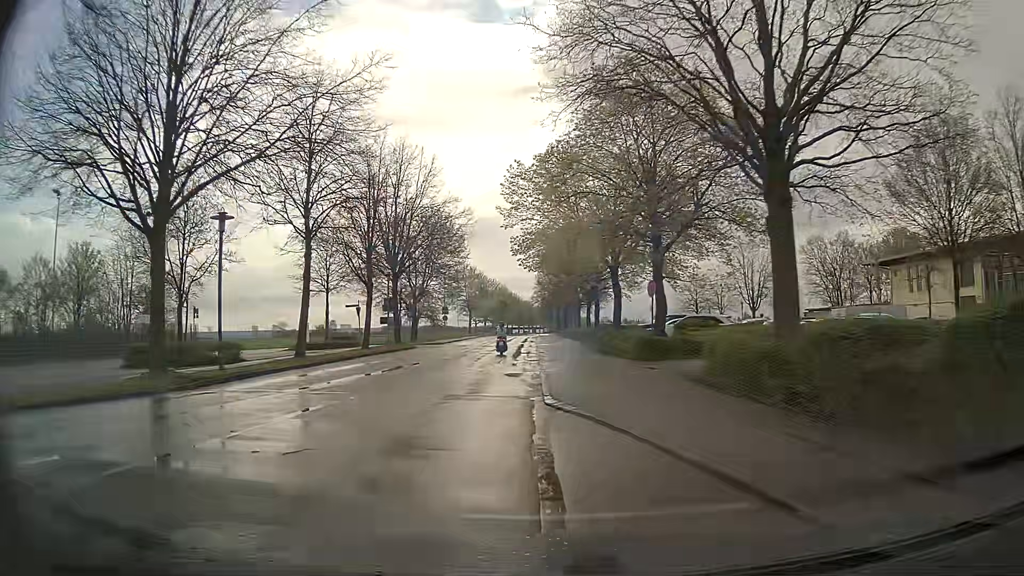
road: residential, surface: asphalt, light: Day
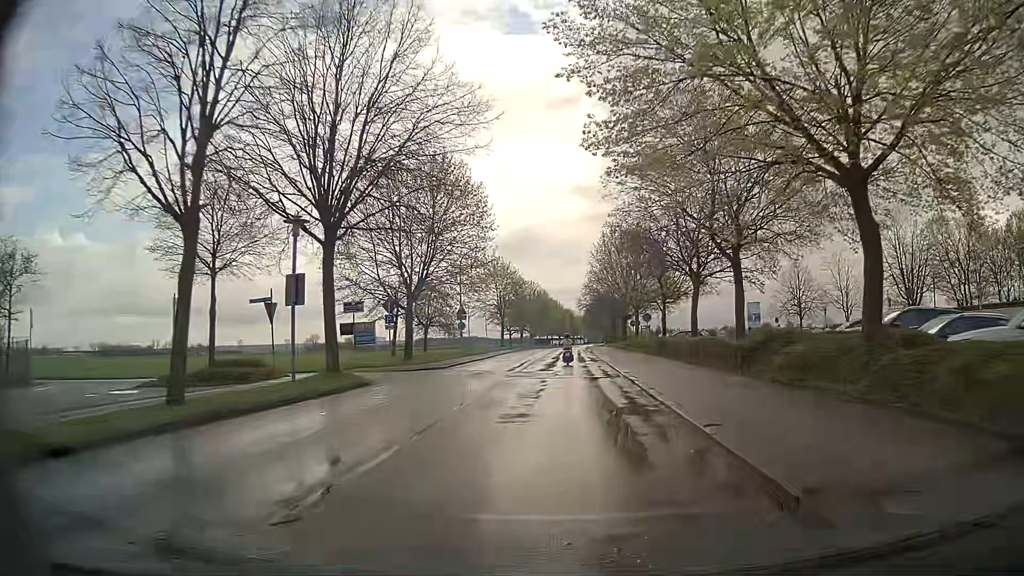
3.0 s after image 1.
(-2.1, +22.7) m; -4°
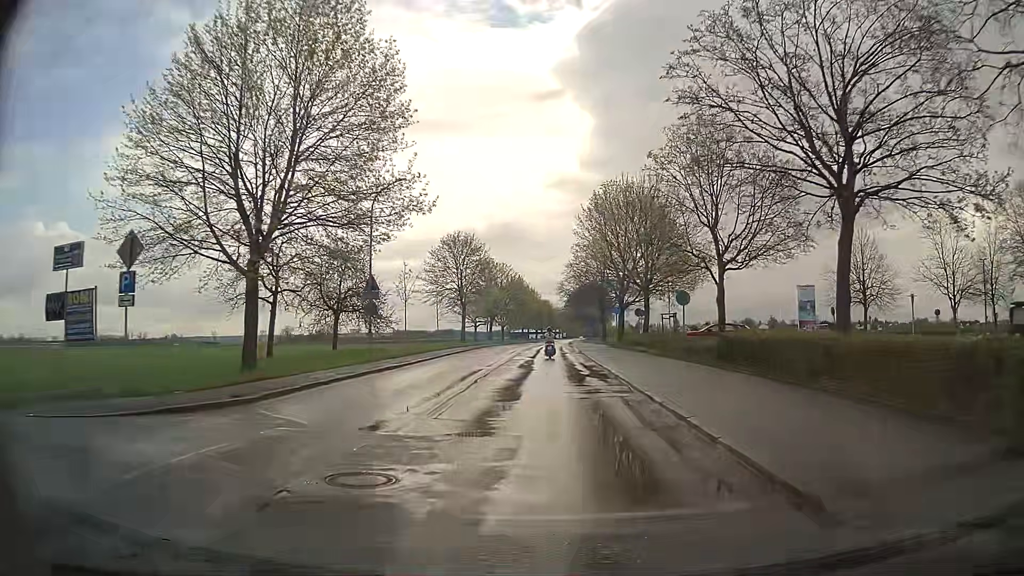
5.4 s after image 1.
(+0.6, +19.3) m; +1°
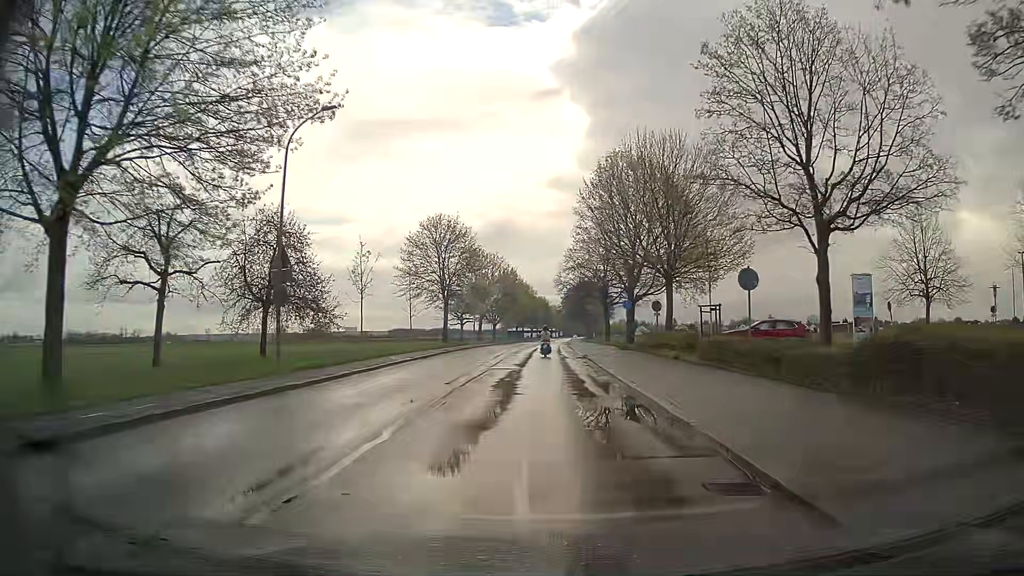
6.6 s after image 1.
(+0.3, +9.7) m; +1°
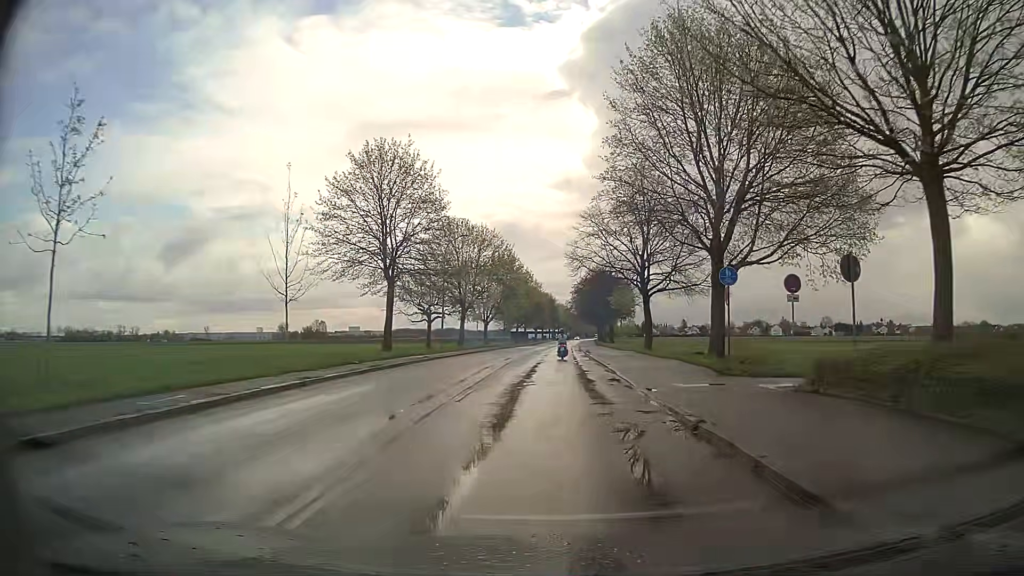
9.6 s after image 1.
(0.0, +24.3) m; 0°
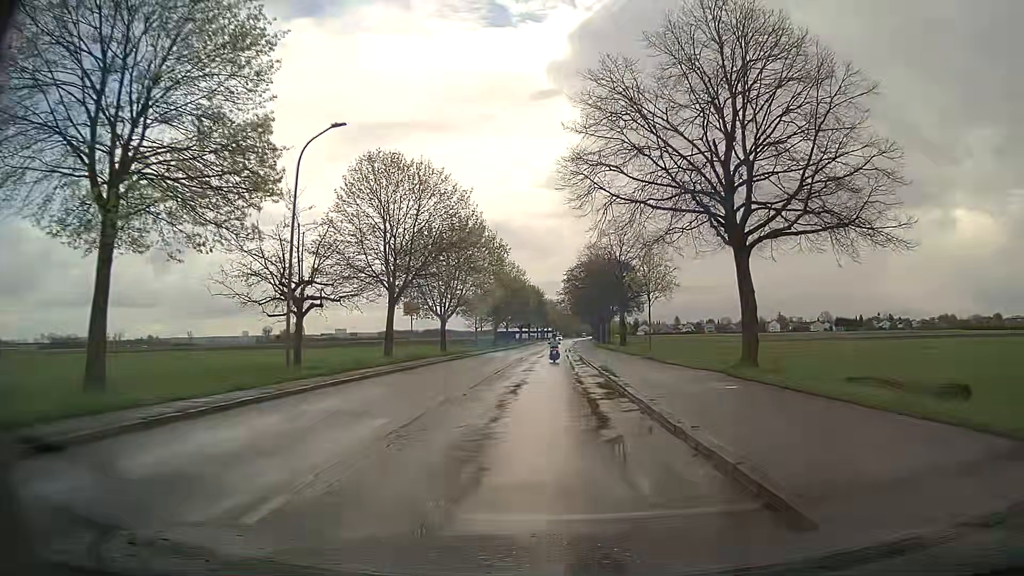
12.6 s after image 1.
(+0.3, +25.2) m; +1°
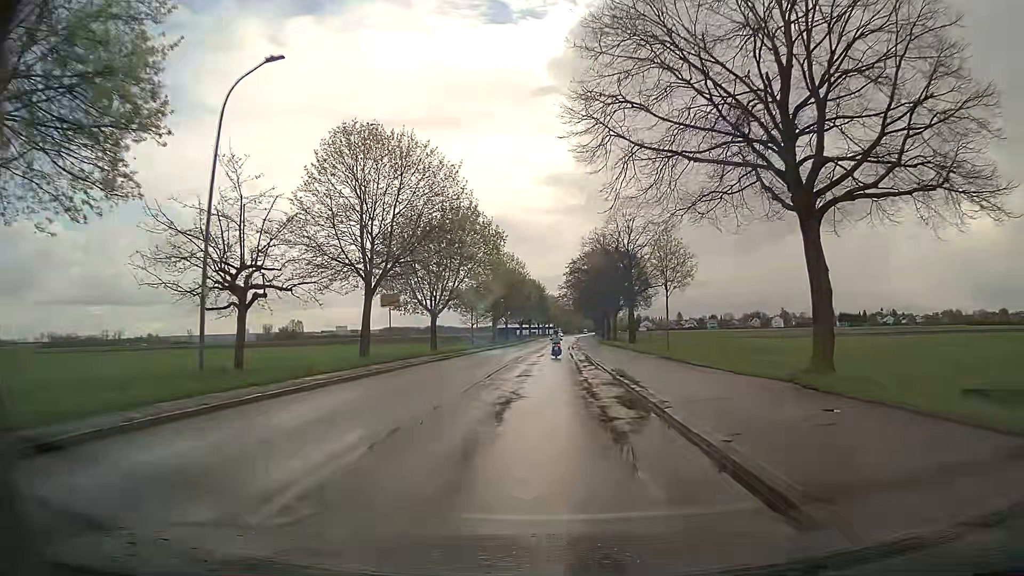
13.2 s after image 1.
(0.0, +5.5) m; -1°
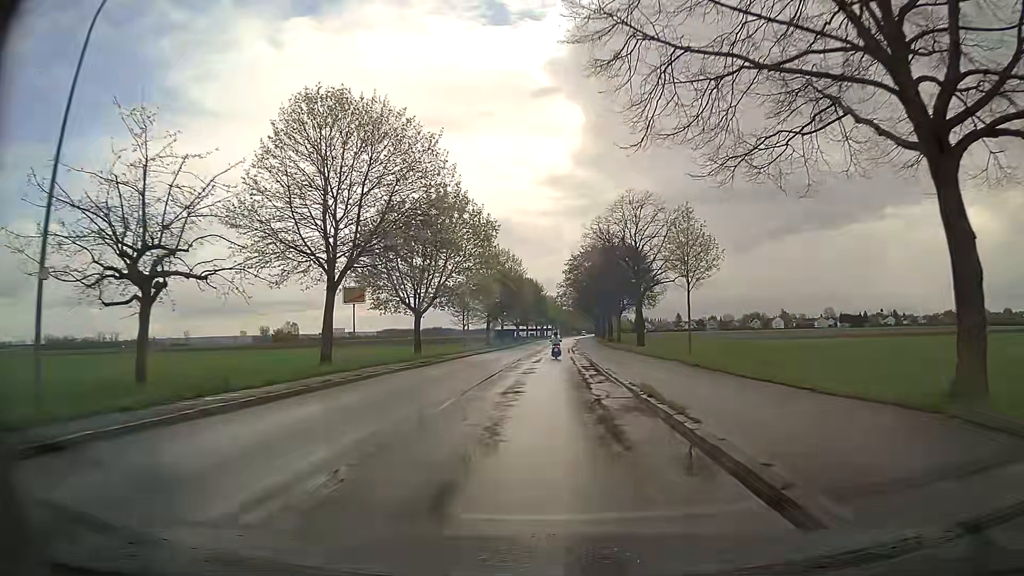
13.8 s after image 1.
(0.0, +5.9) m; +1°
(0, +10) (0, +20) (0, +30) (0, +40) (0, +50) (0, +60) (+1, +70) (+1, +80) (+1, +90) (+2, +100) m
